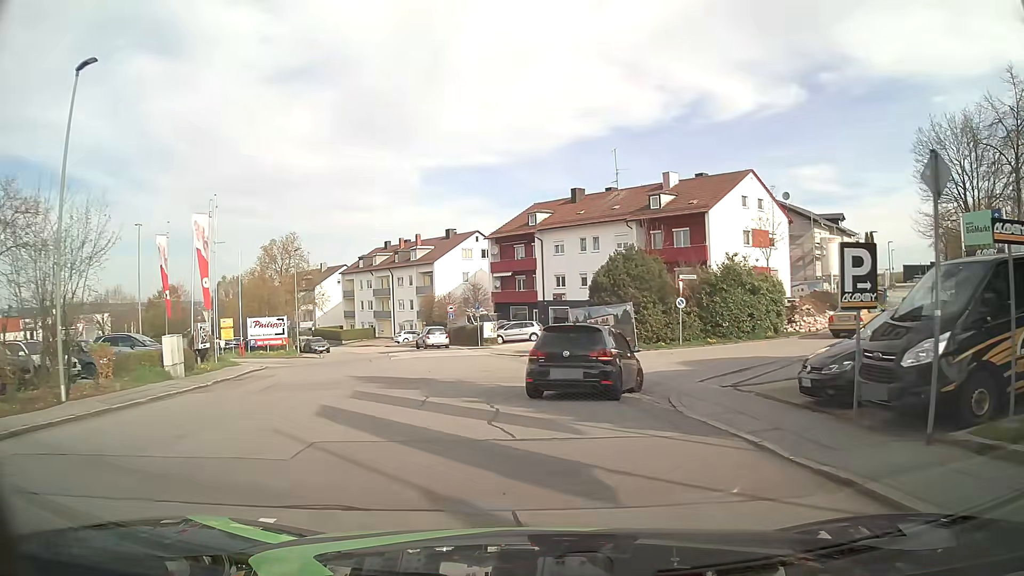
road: residential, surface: asphalt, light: Day
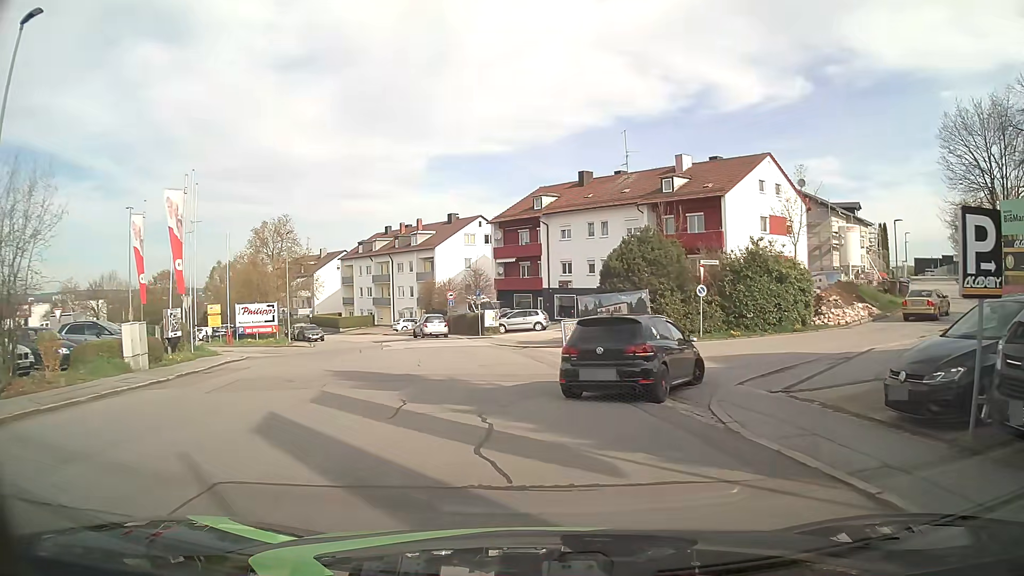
(0.0, +2.7) m; +1°
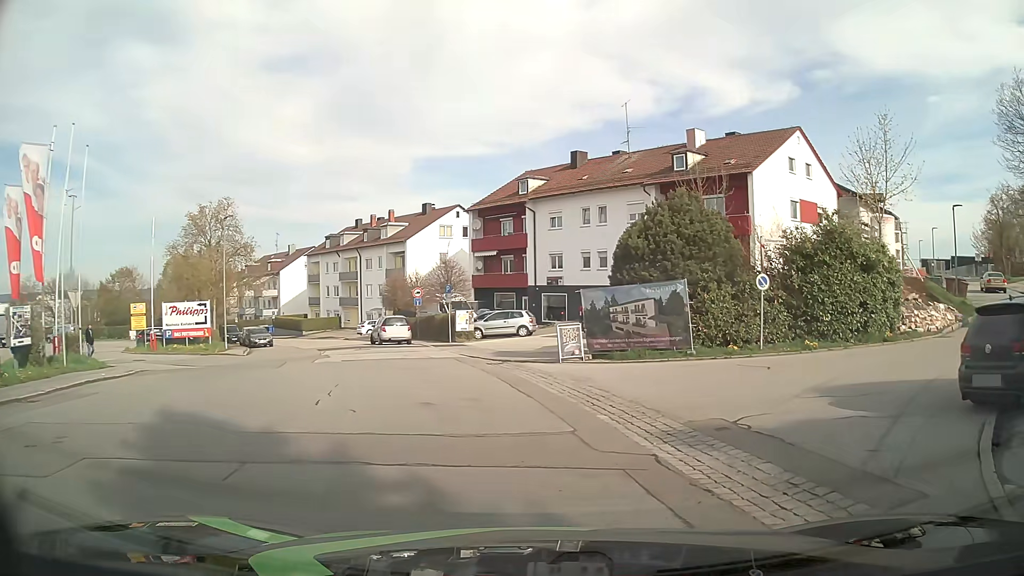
(-0.1, +8.2) m; +1°
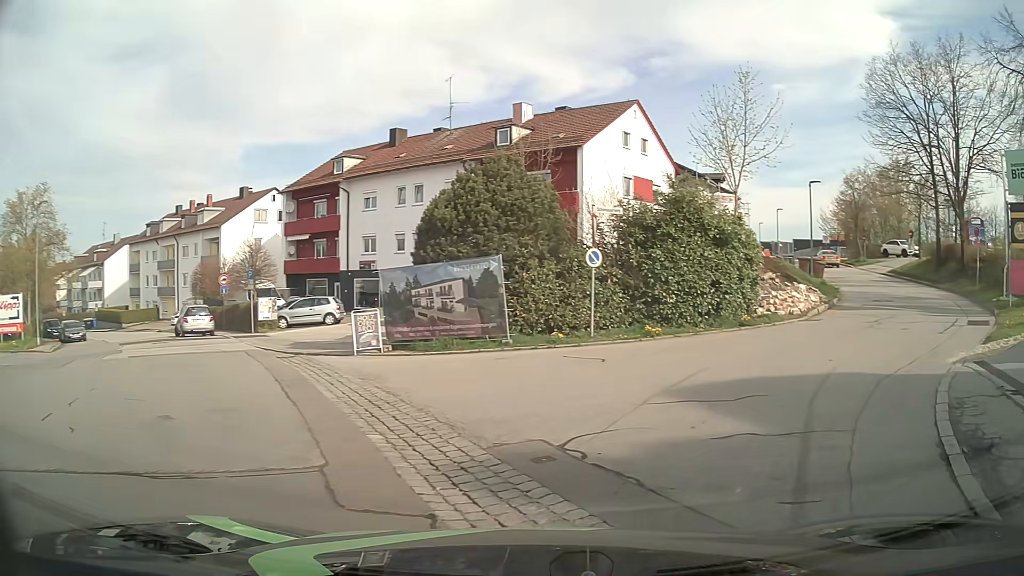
(+0.3, +2.7) m; +15°
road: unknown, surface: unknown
